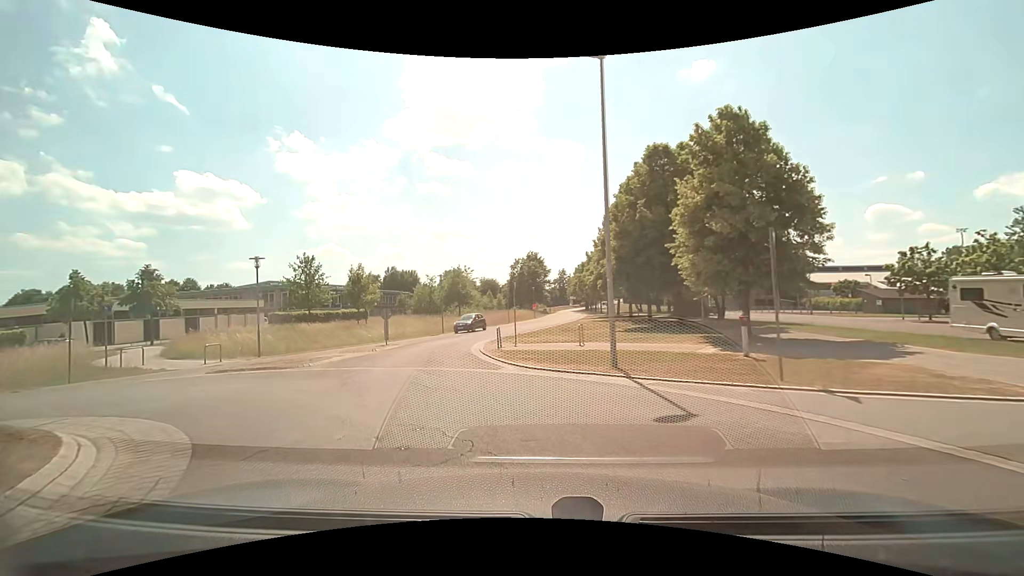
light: Day
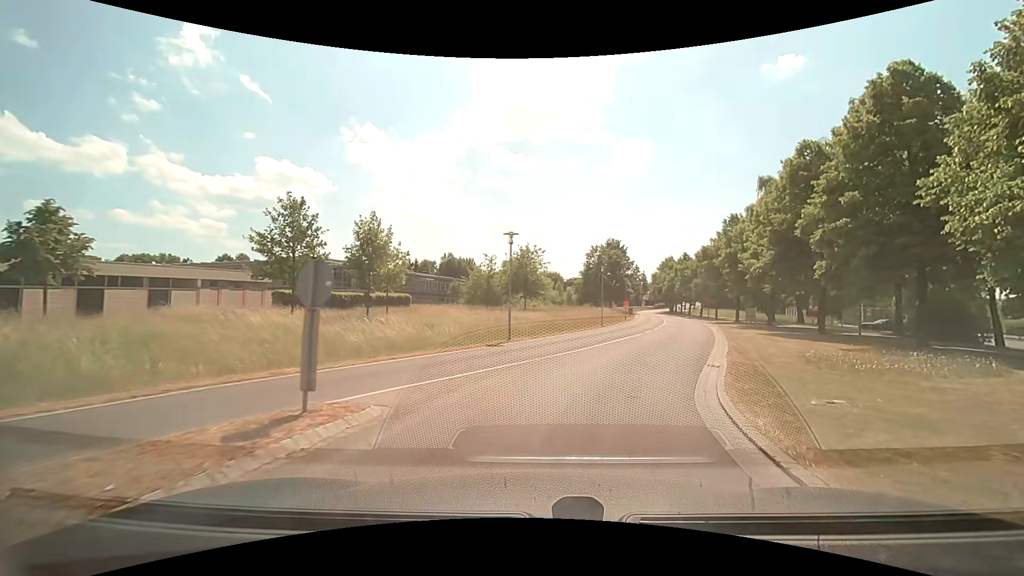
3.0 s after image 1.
(-4.4, +19.5) m; -7°
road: tertiary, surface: asphalt
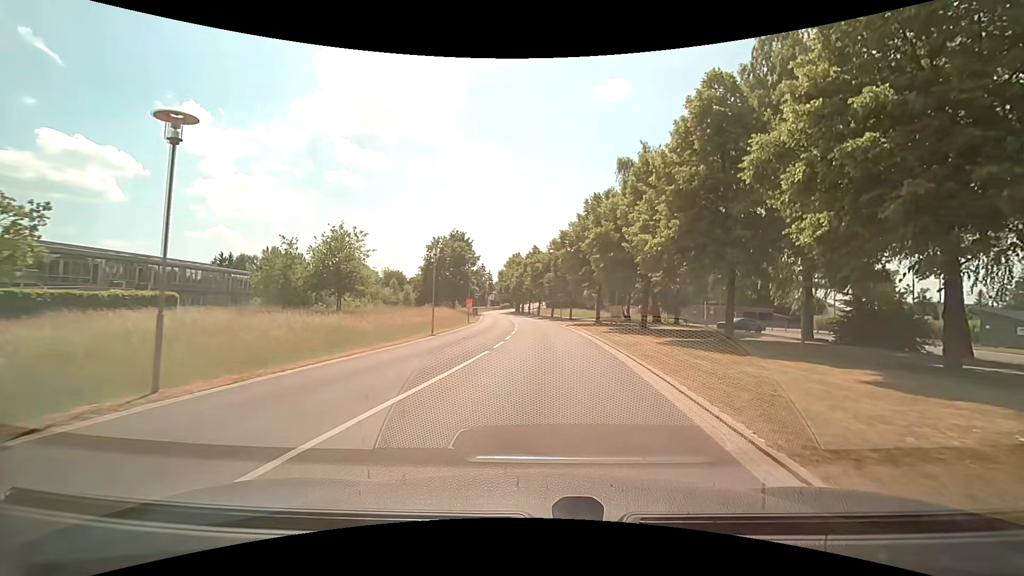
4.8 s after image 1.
(+1.9, +13.4) m; +17°
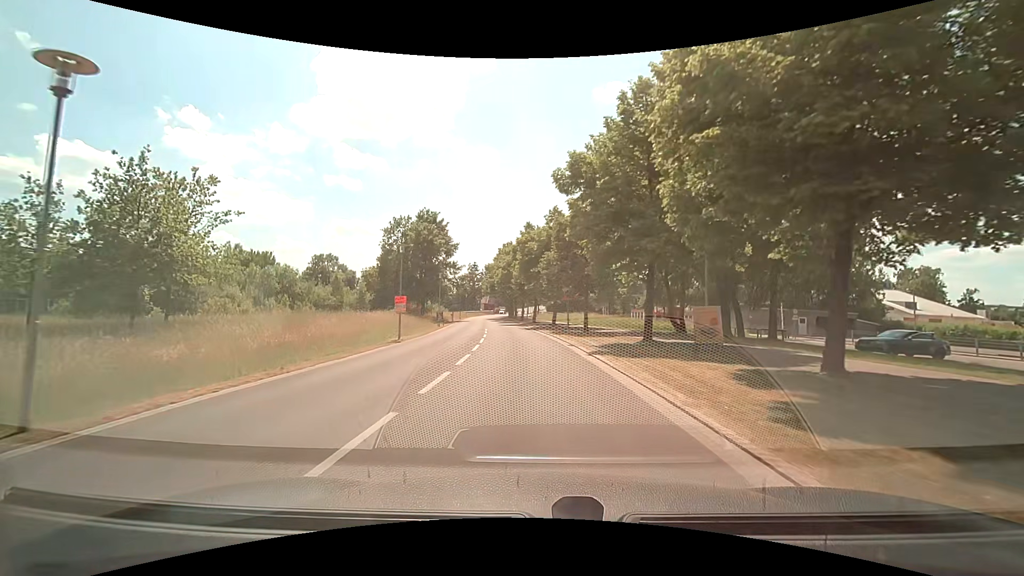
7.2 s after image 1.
(+0.8, +22.9) m; 0°
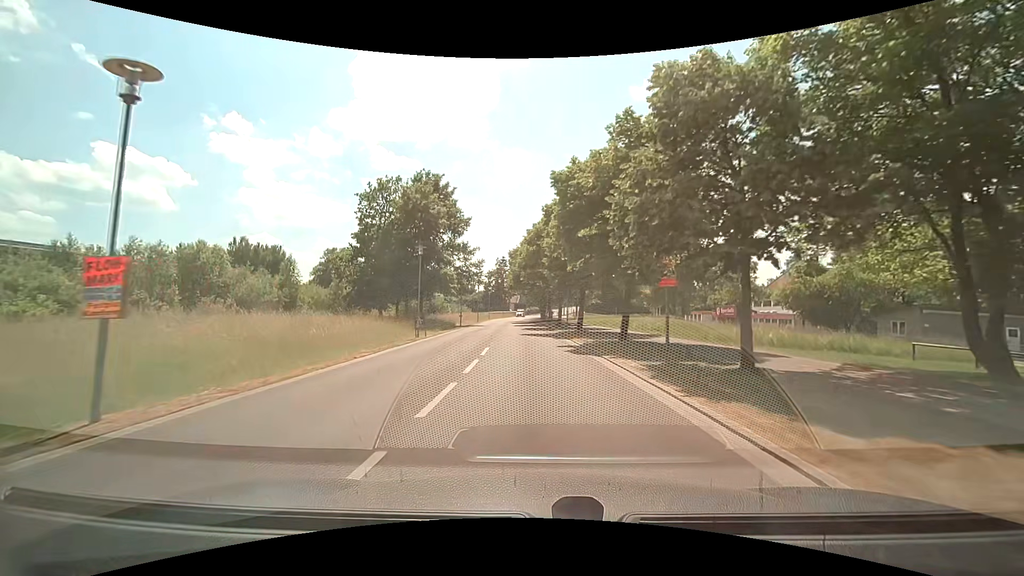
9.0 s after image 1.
(-0.6, +20.3) m; -3°
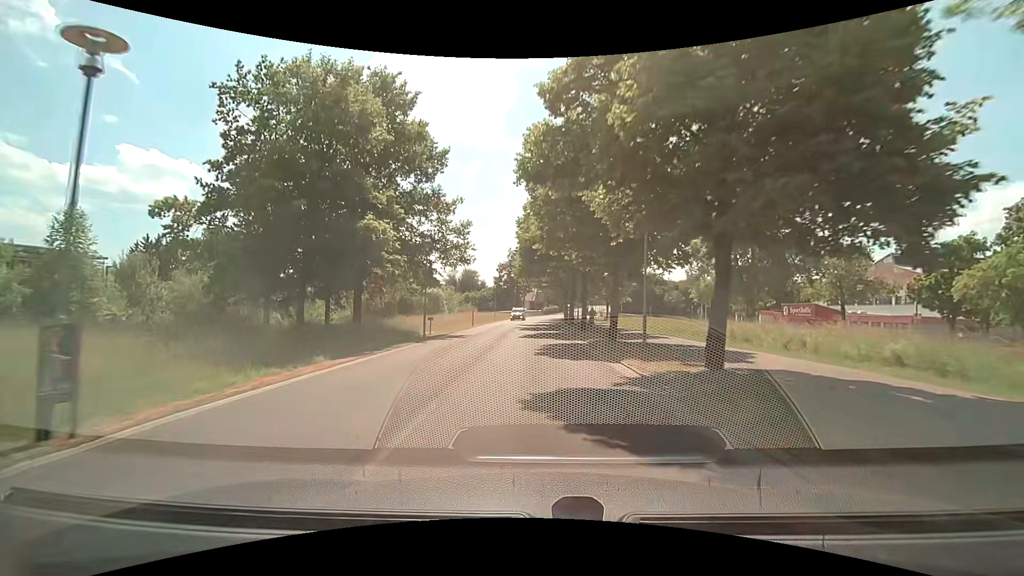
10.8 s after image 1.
(-0.6, +22.0) m; -2°
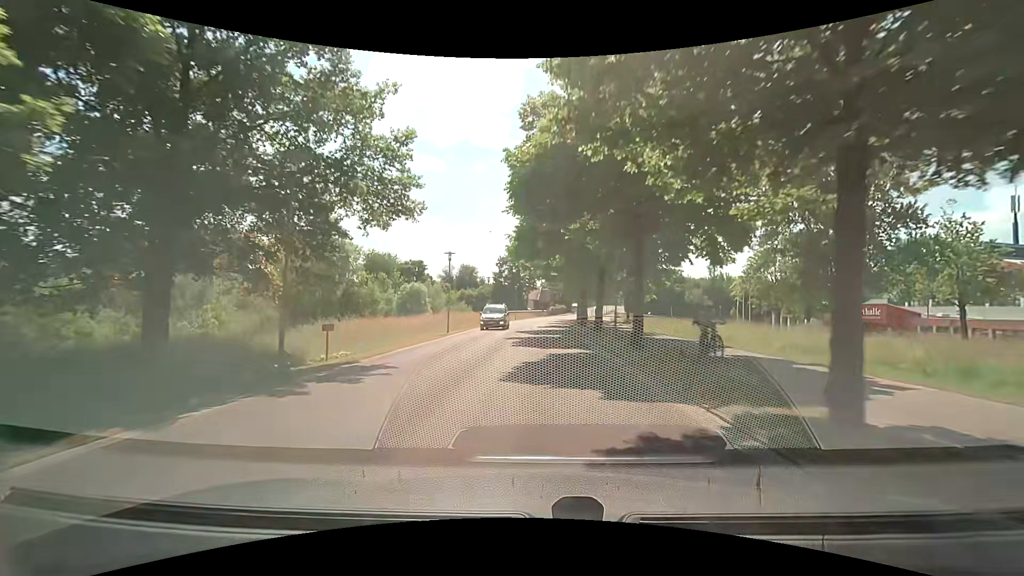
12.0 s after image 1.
(-0.2, +15.3) m; -1°
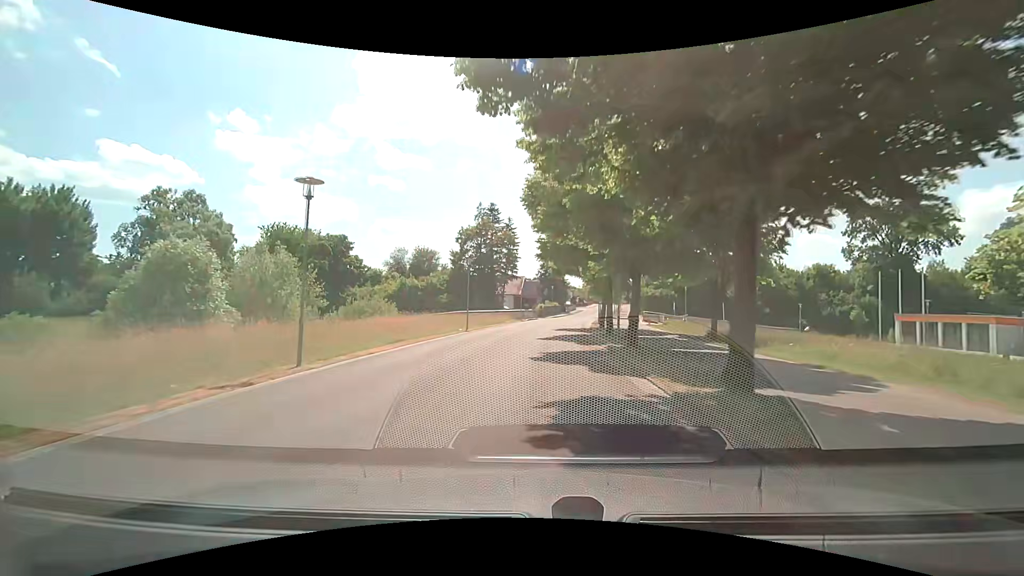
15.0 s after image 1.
(+0.6, +39.1) m; +2°
(0, +10) (0, +20) (+1, +30) (+2, +40) (+3, +50) (+4, +60) (+6, +70) (+7, +80) (+9, +89) (+11, +99) m
